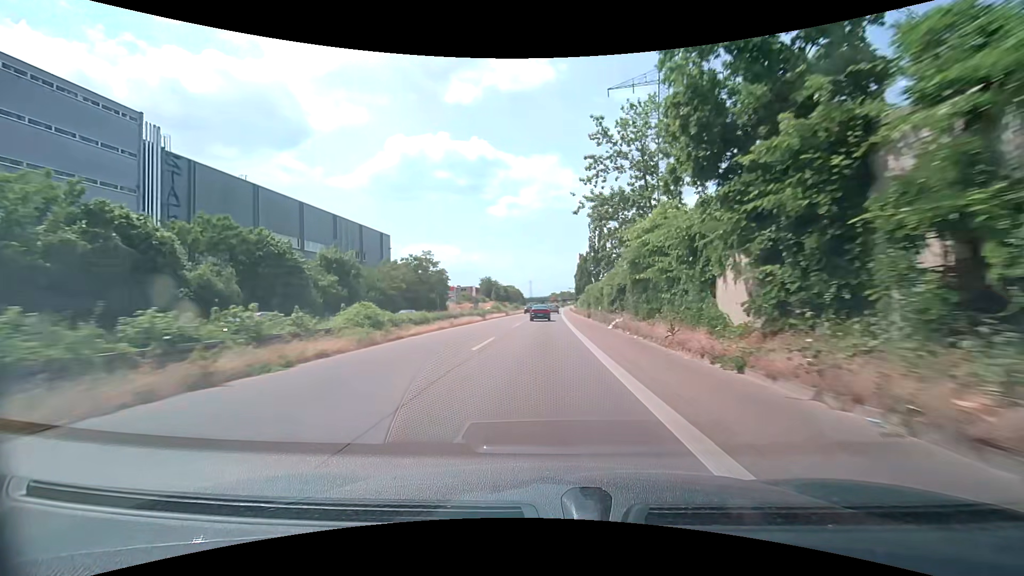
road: trunk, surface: asphalt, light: Day
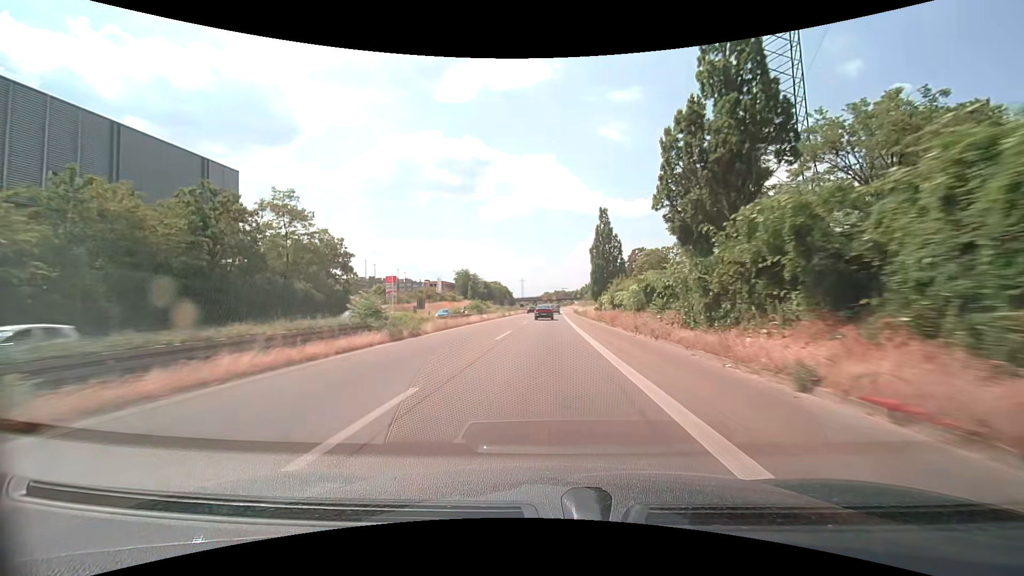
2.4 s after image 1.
(+0.5, +49.4) m; +1°
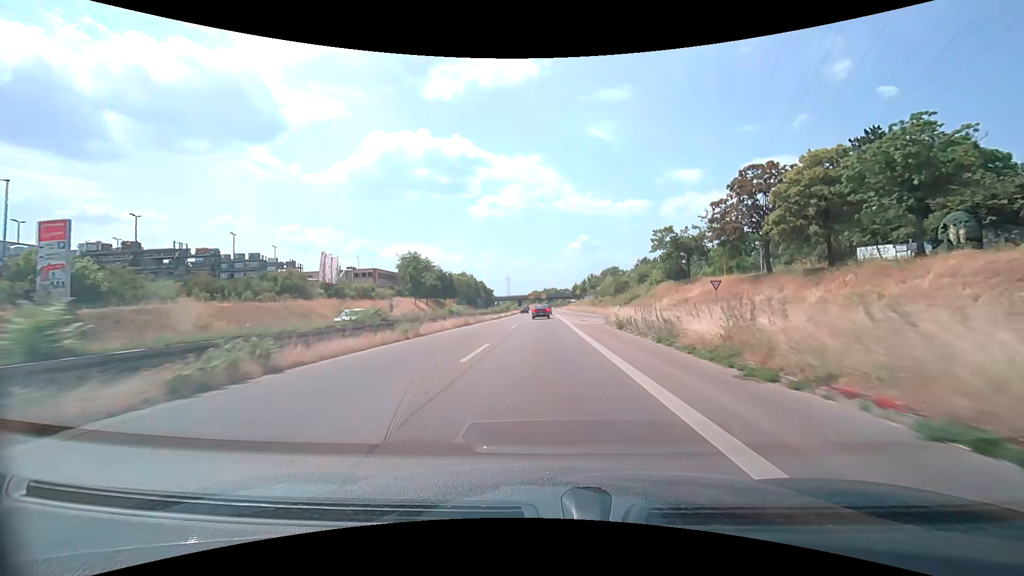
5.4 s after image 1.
(+0.7, +62.2) m; +1°
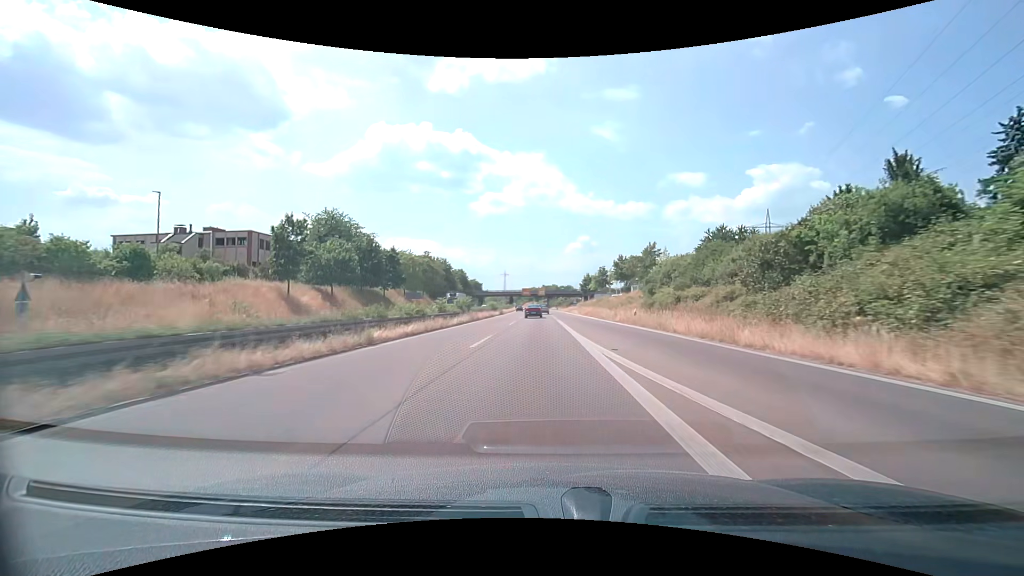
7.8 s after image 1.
(+0.2, +49.9) m; 0°
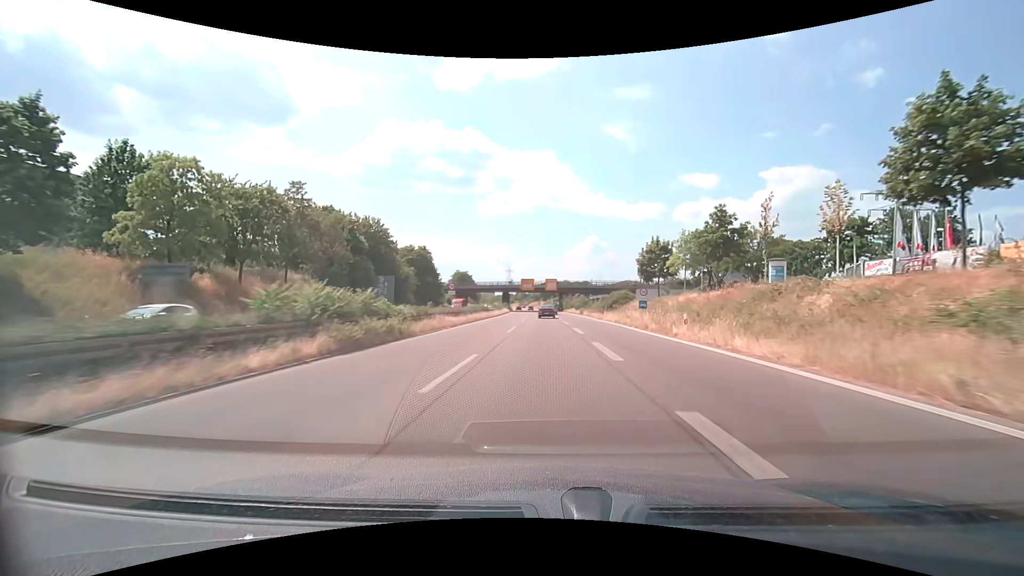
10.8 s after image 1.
(-0.6, +62.4) m; -1°
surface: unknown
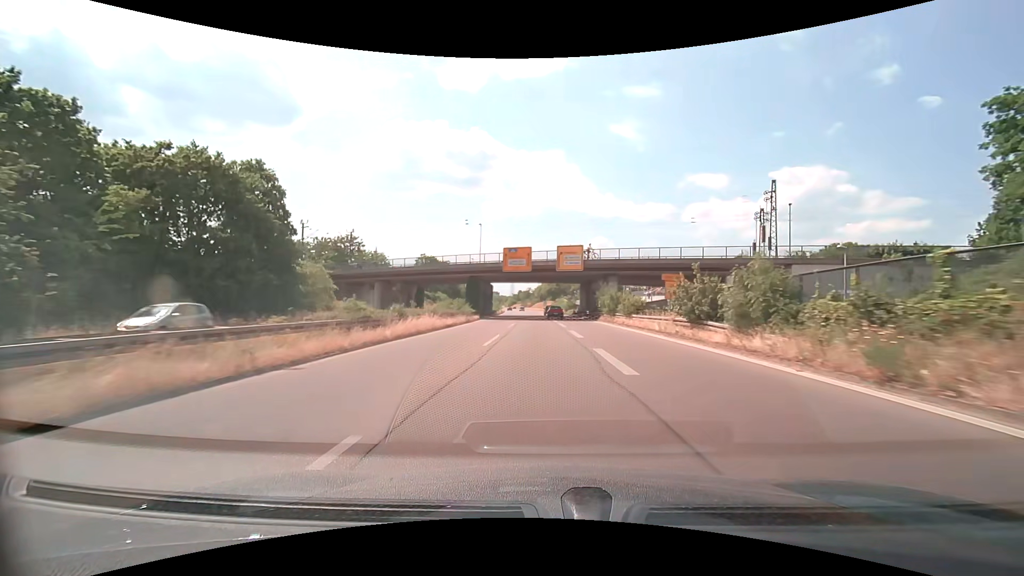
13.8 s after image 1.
(-0.4, +62.6) m; -1°
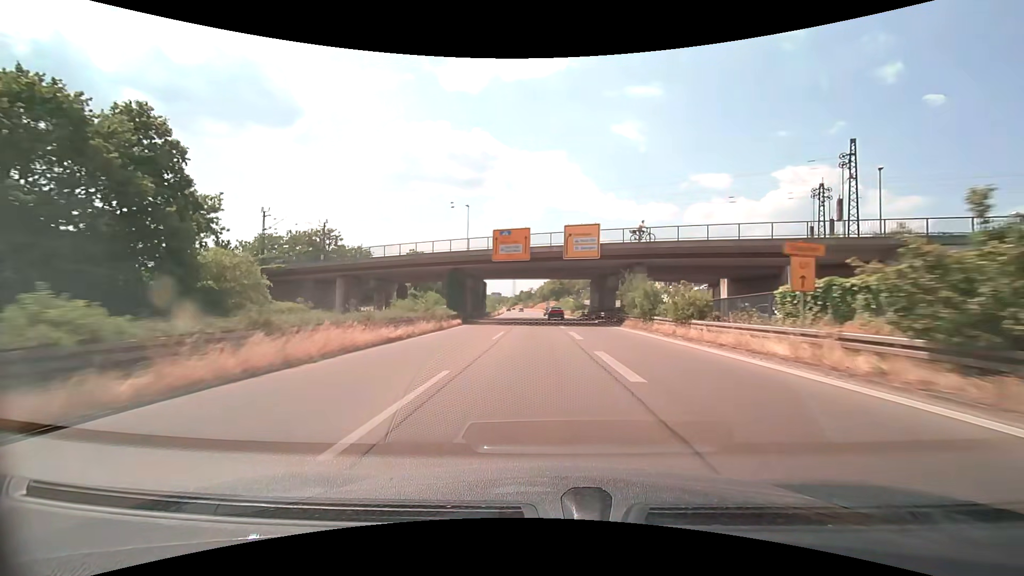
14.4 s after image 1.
(-0.1, +12.8) m; -1°
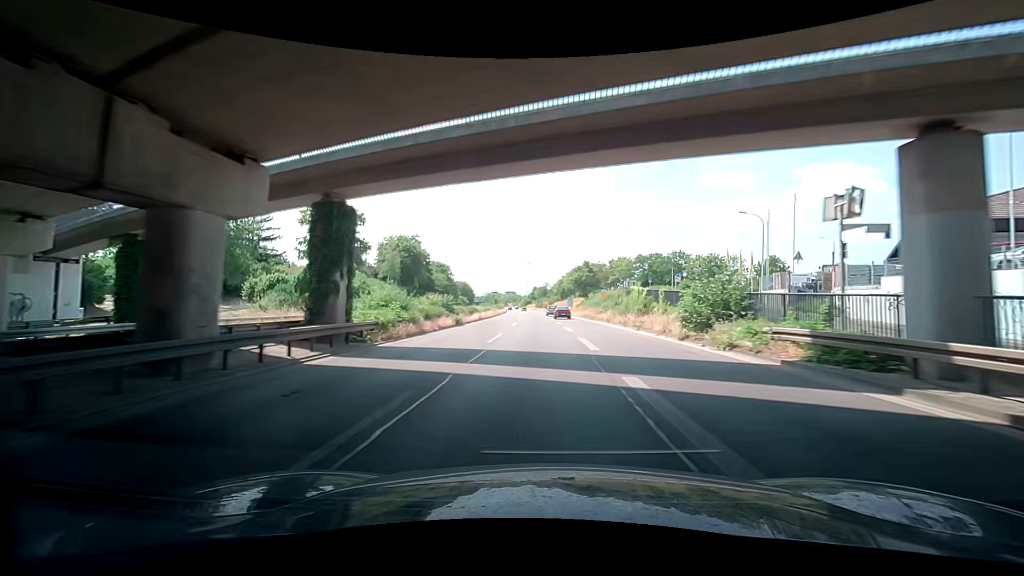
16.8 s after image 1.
(-0.7, +54.0) m; -2°
(0, +10) (0, +20) (0, +30) (0, +40) (0, +50) (0, +60) (-1, +70) (-1, +80) (-1, +90) (-2, +100) m
